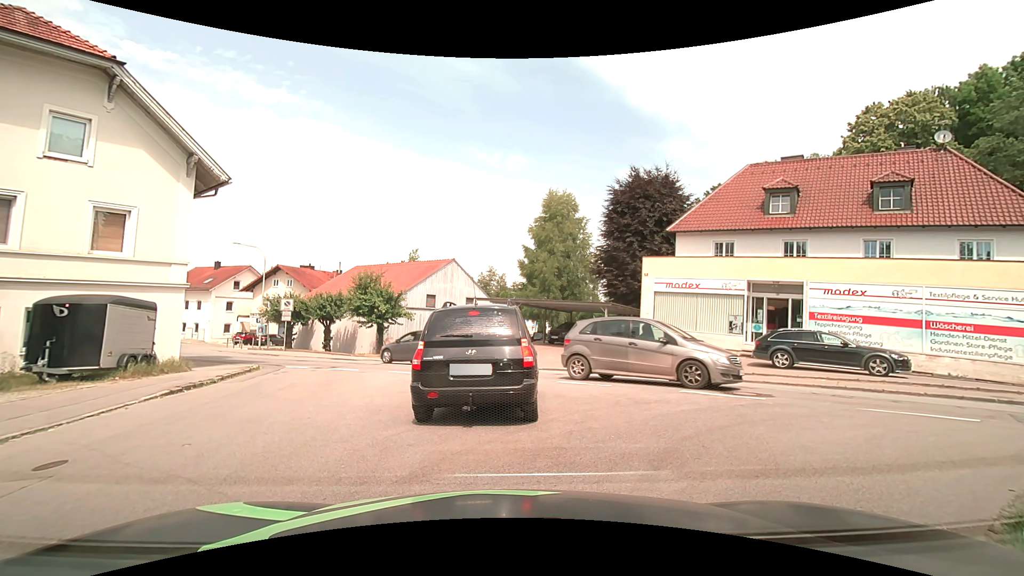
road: residential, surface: asphalt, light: Day
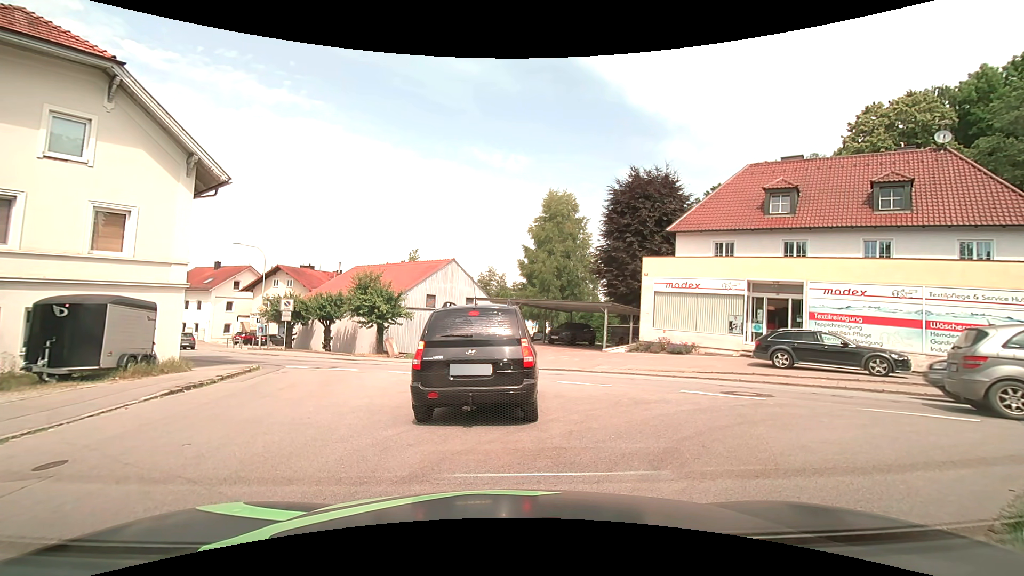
(0.0, 0.0) m; 0°
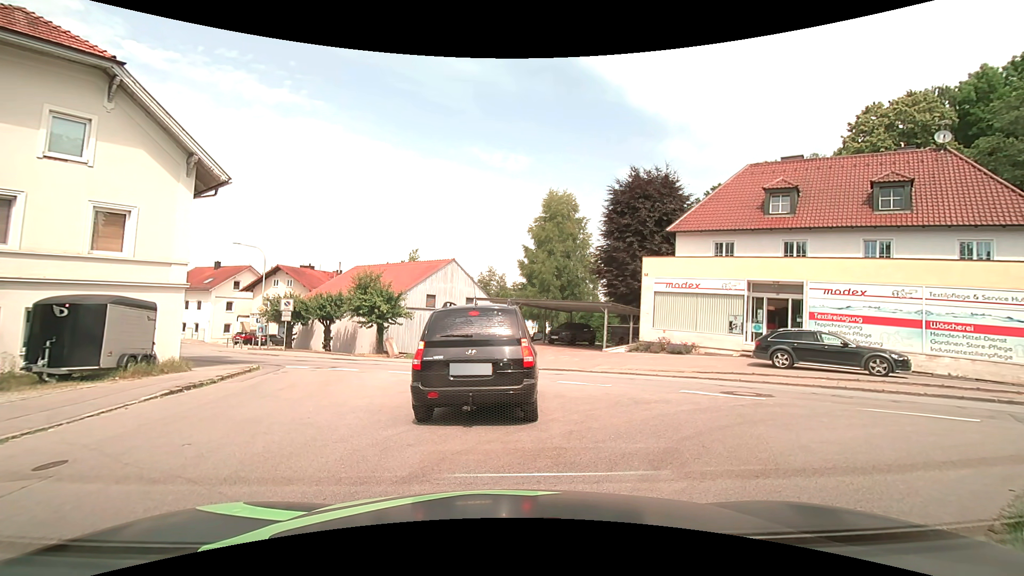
(0.0, 0.0) m; 0°
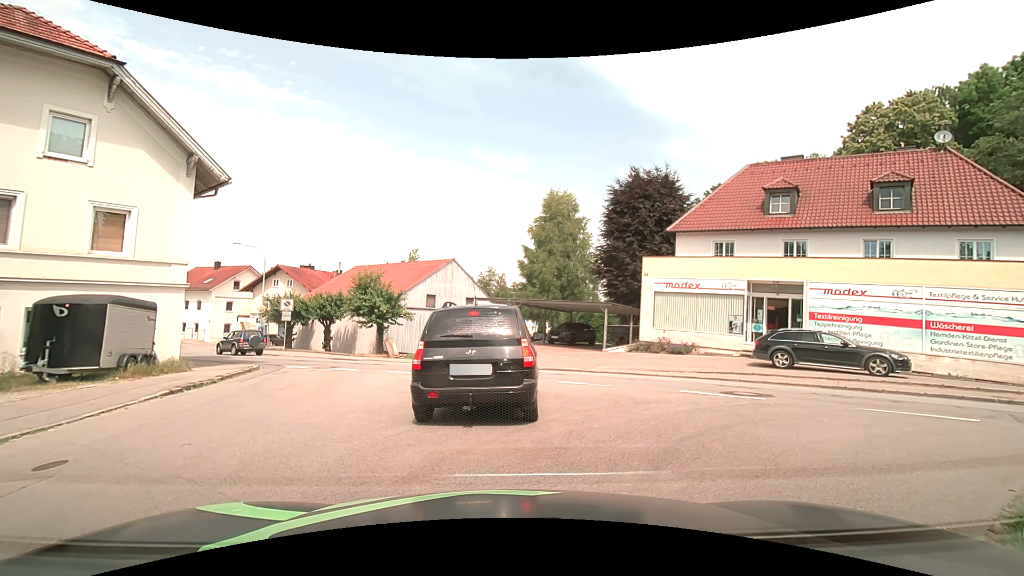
(0.0, 0.0) m; 0°
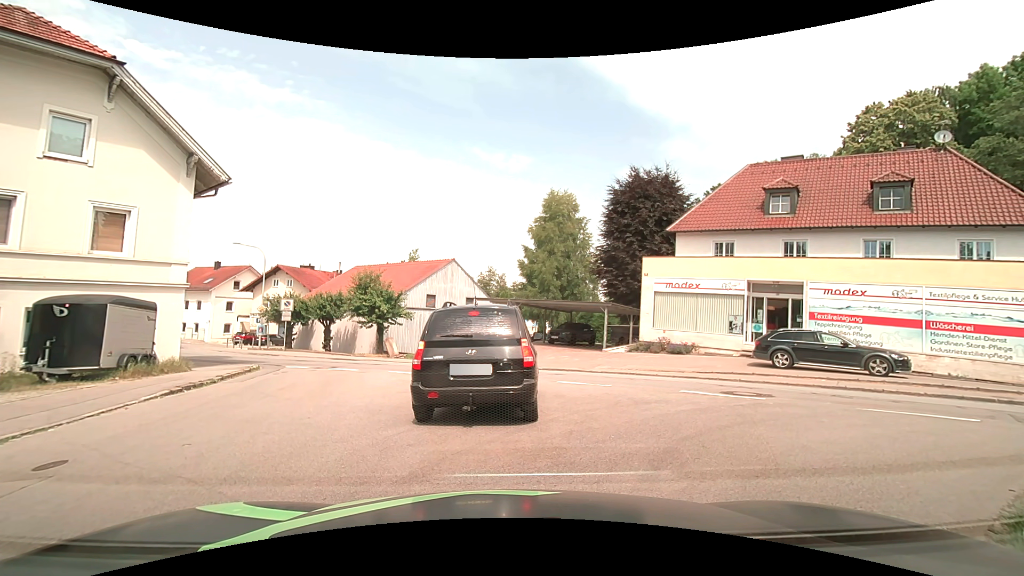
(0.0, 0.0) m; 0°
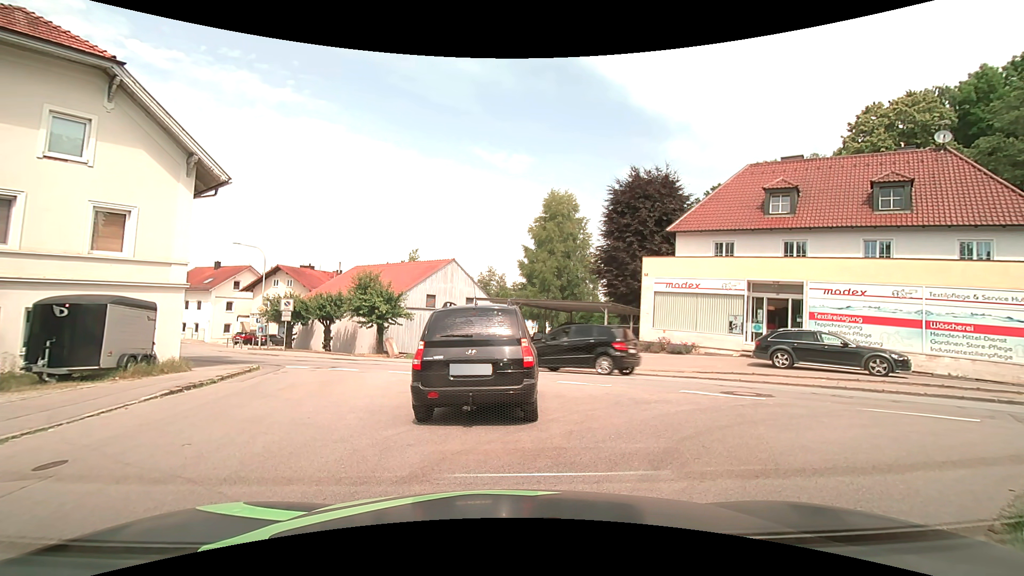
(0.0, 0.0) m; 0°
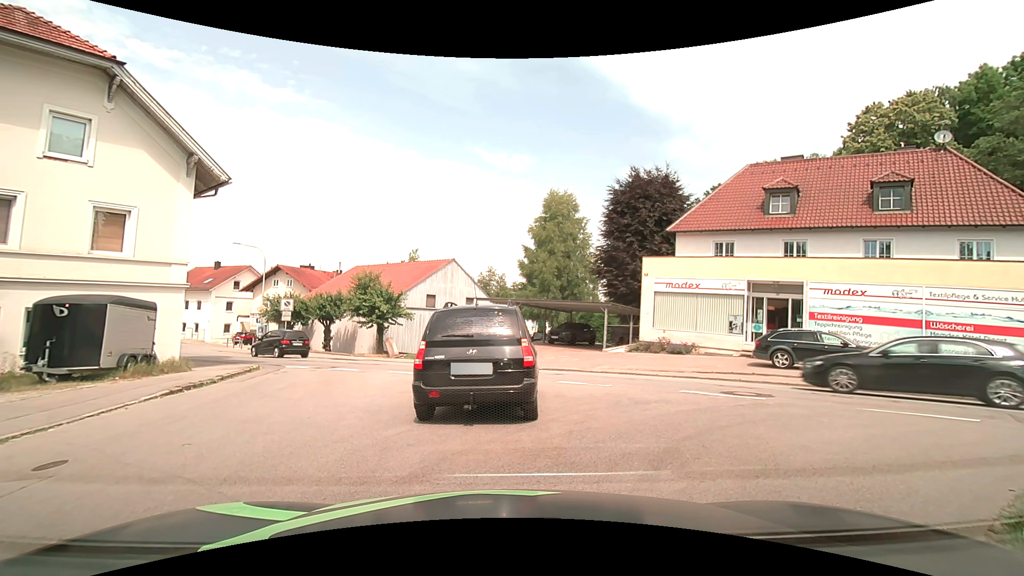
(0.0, 0.0) m; 0°
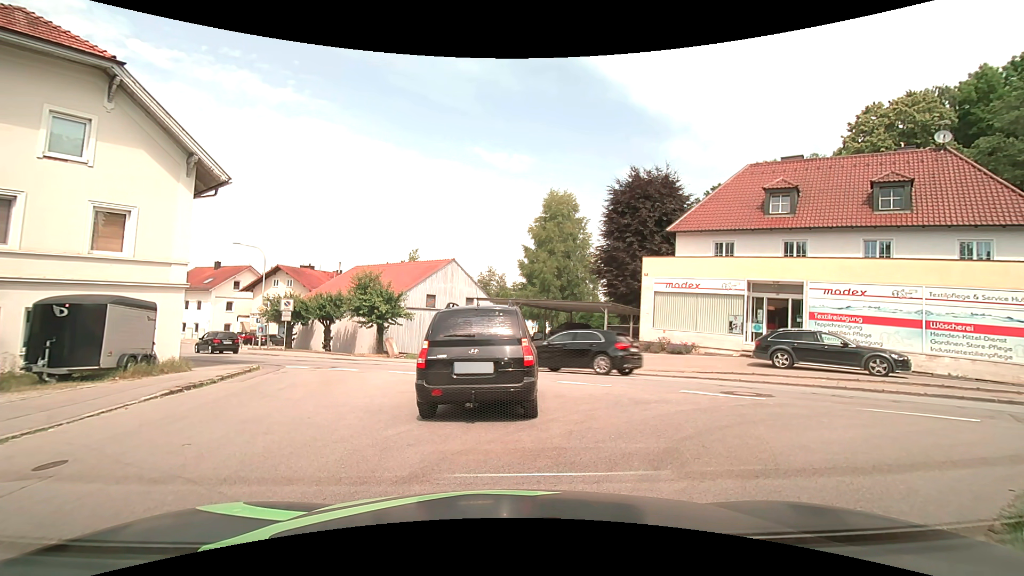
(0.0, 0.0) m; 0°
